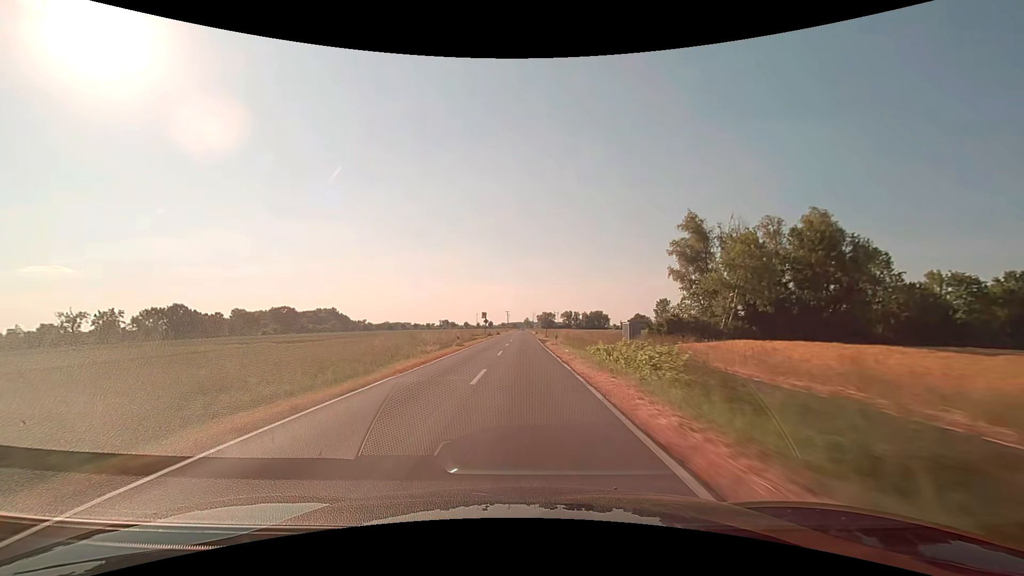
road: secondary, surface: asphalt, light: Day
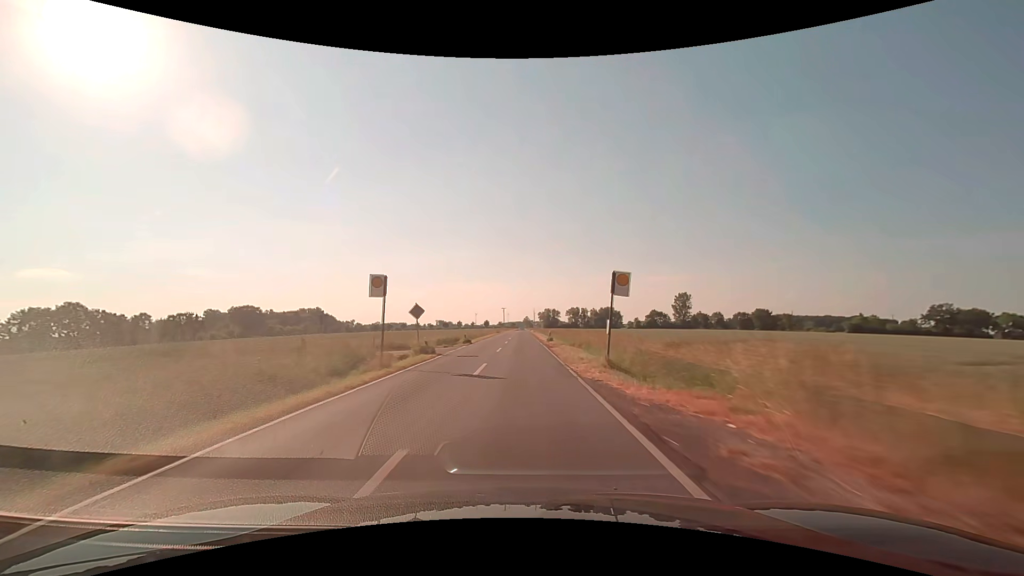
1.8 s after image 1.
(0.0, +46.6) m; 0°
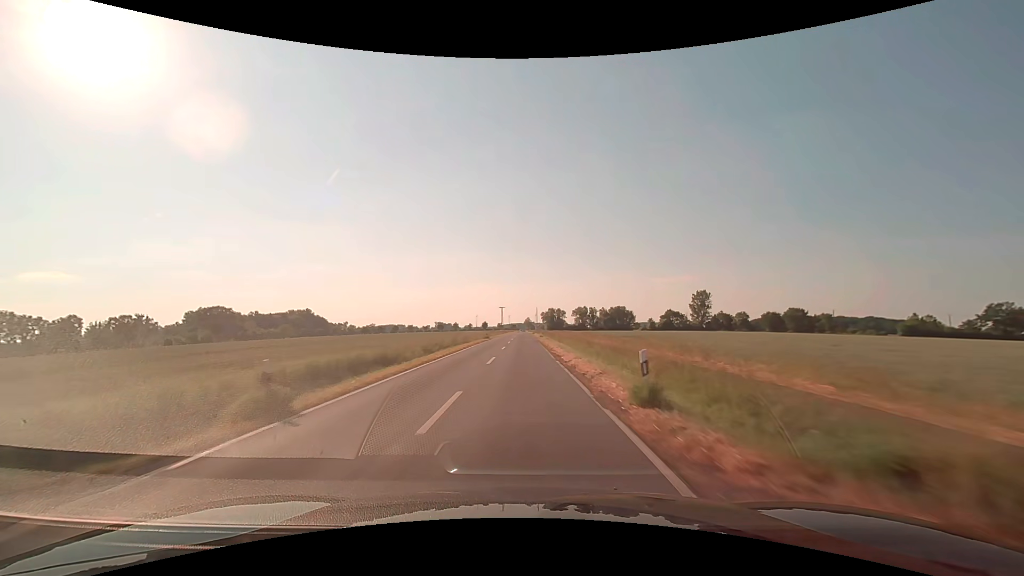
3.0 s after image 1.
(0.0, +31.3) m; 0°
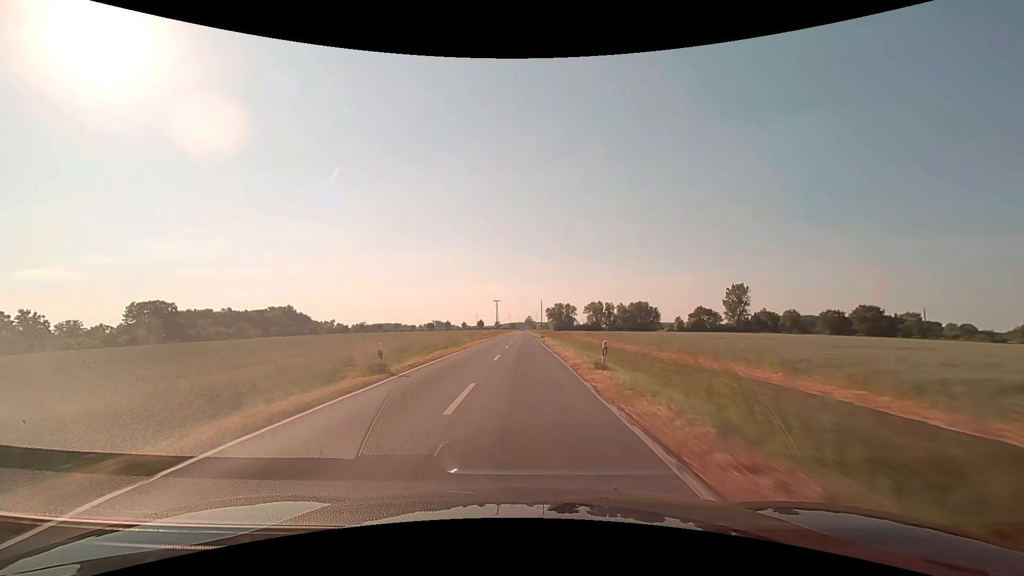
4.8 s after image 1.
(-0.1, +47.2) m; 0°
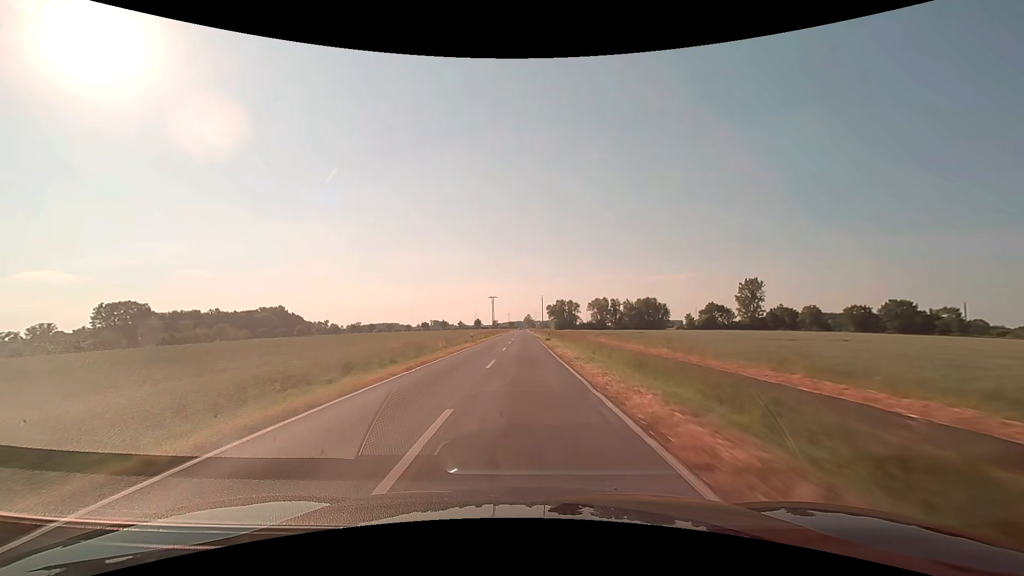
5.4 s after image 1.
(+0.1, +15.7) m; 0°
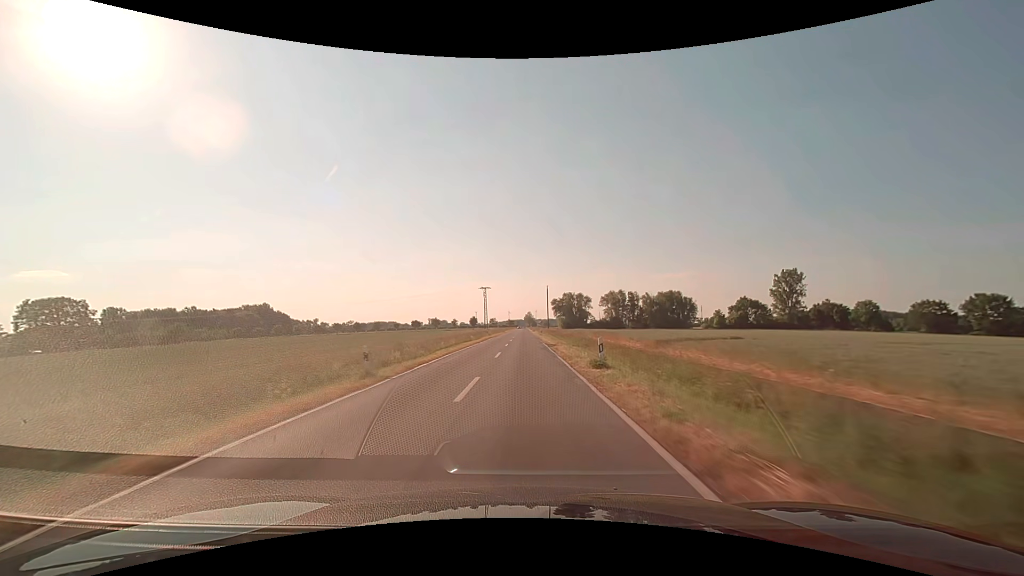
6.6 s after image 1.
(0.0, +31.5) m; 0°
